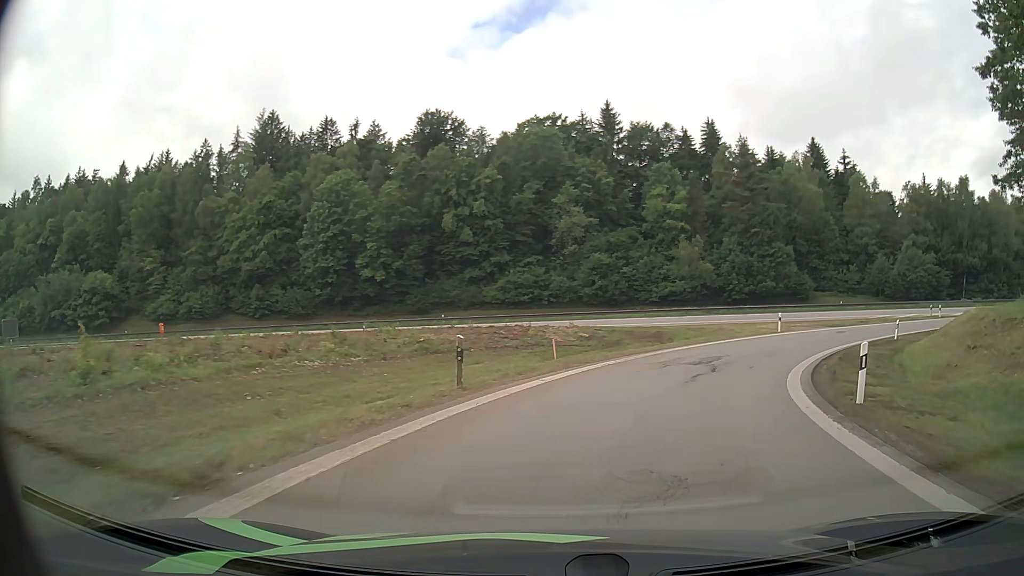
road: motorway_link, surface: asphalt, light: Day
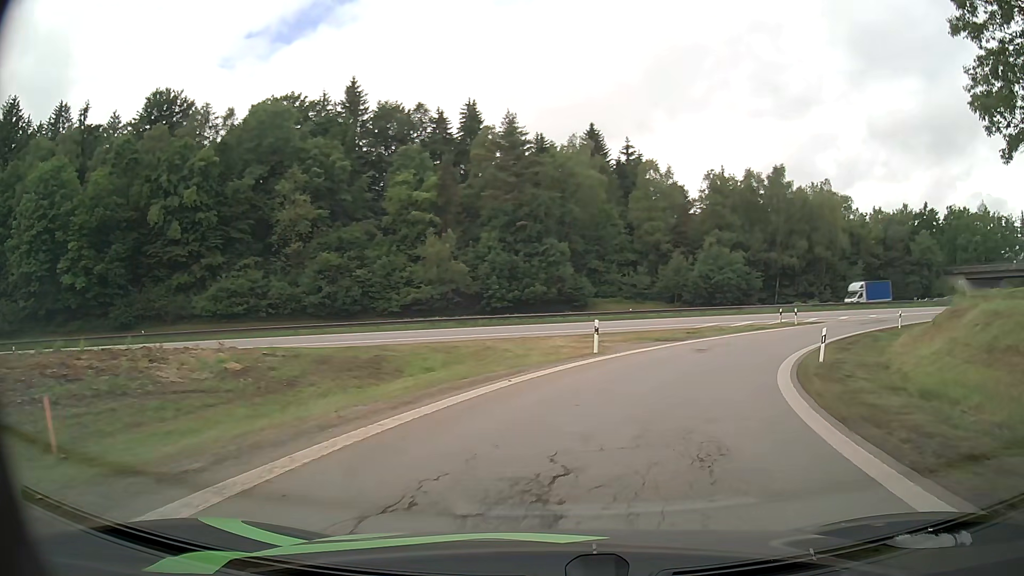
(+3.2, +16.8) m; +21°
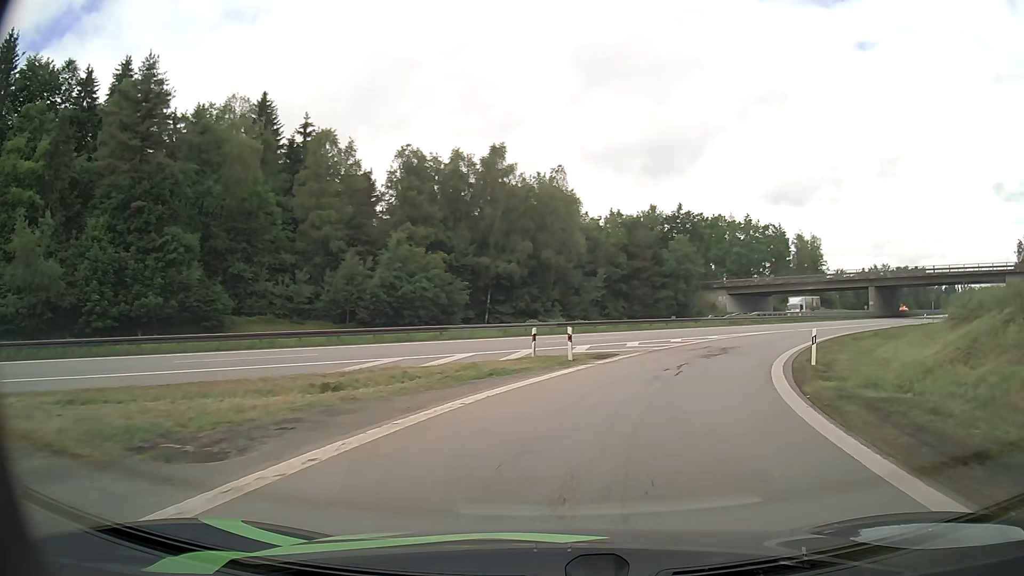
(+5.6, +23.2) m; +26°
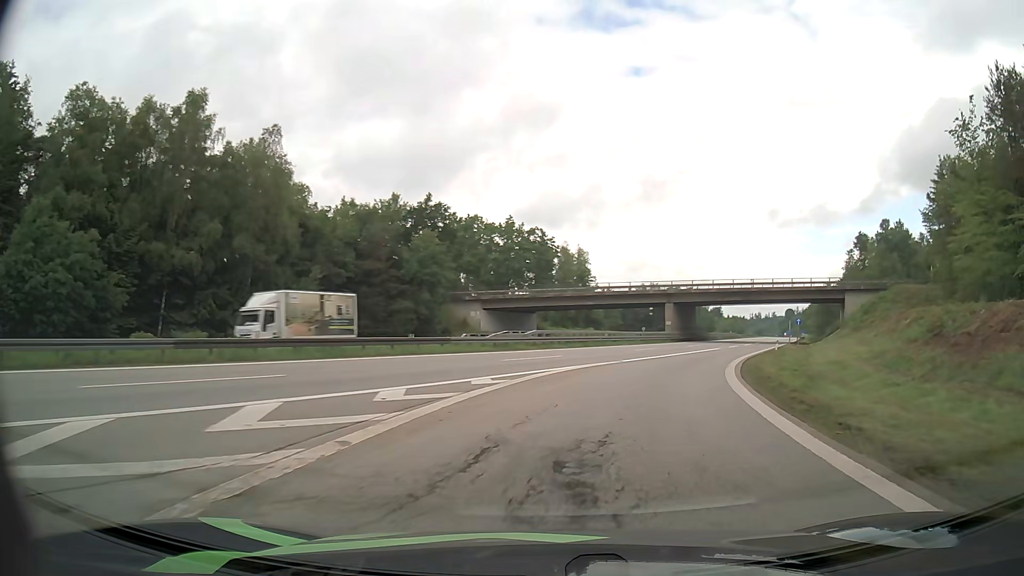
(+4.1, +20.5) m; +21°
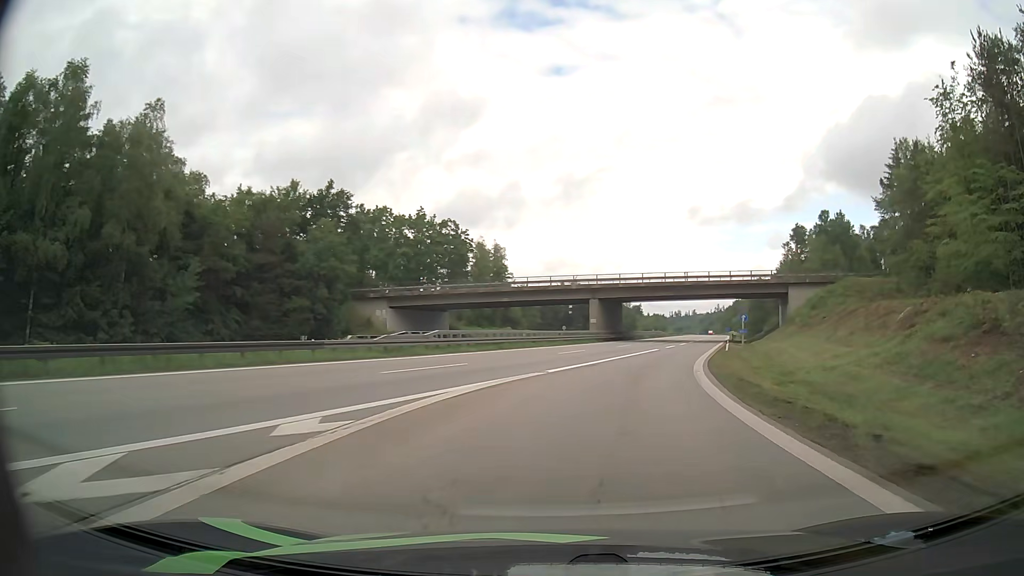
(+0.5, +7.7) m; +7°
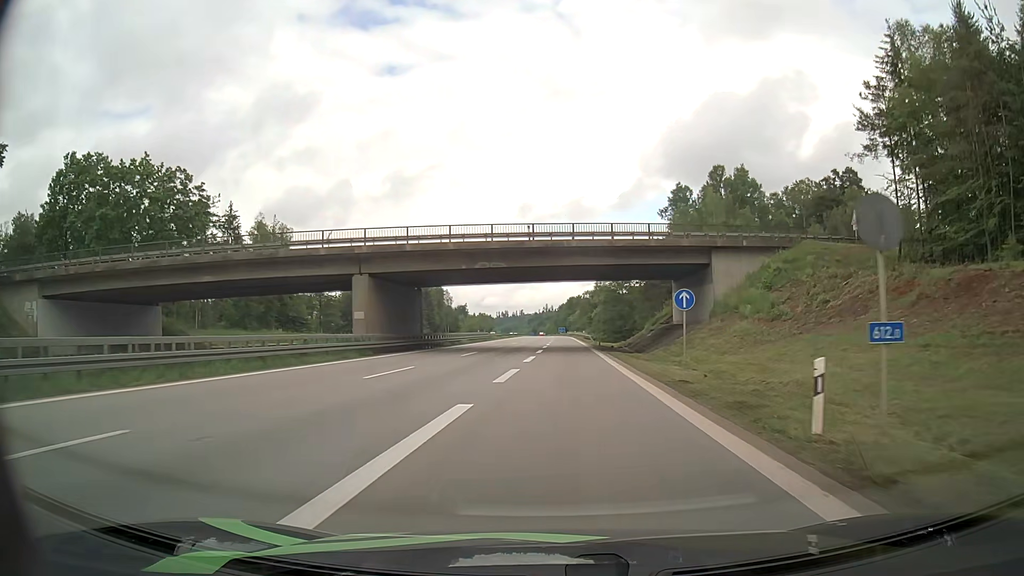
(+5.7, +34.3) m; +15°
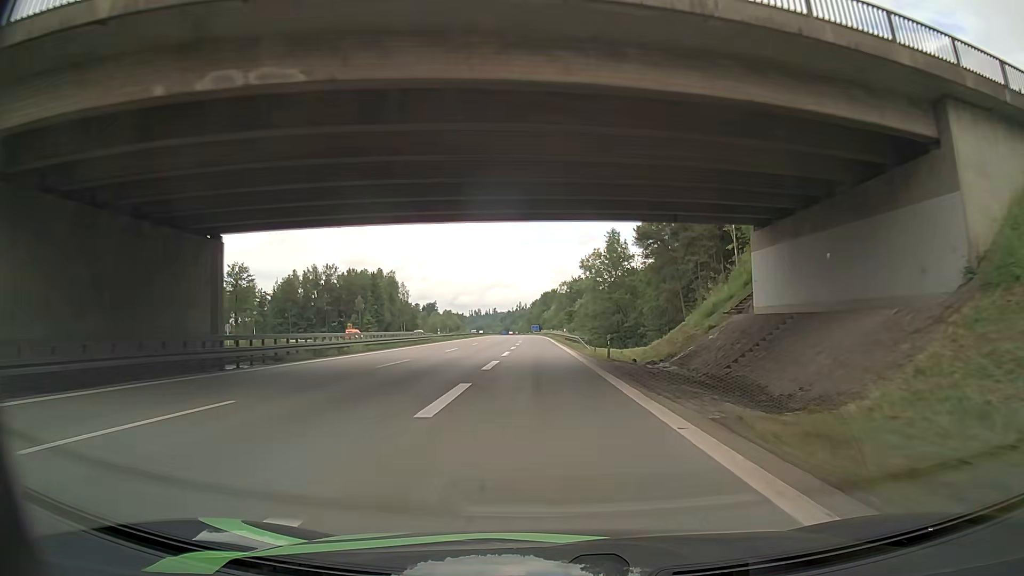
(+0.9, +31.8) m; +3°
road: motorway
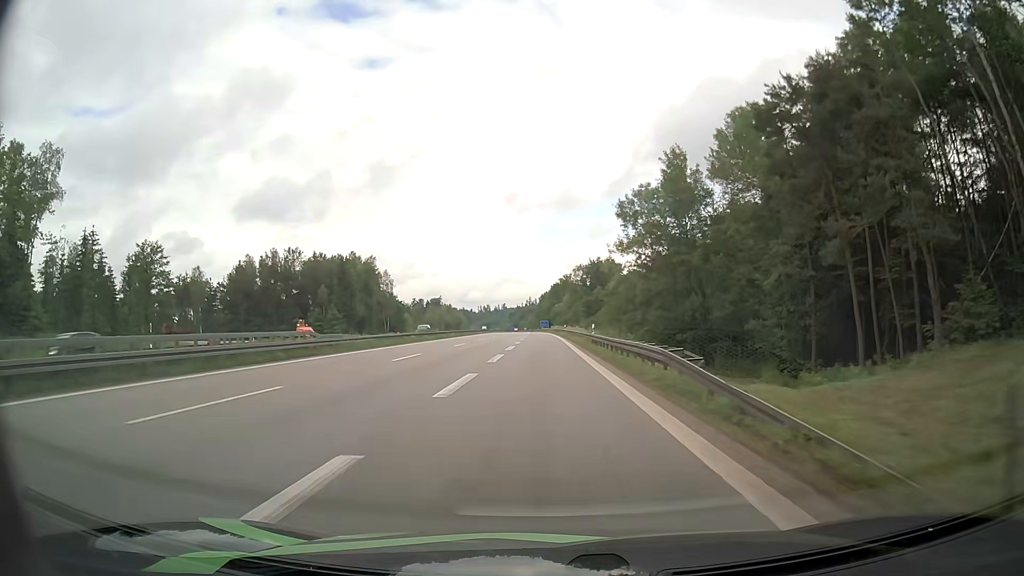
(-0.1, +33.6) m; -1°
(0, +10) (0, +20) (0, +30) (0, +40) (0, +50) (0, +60) (0, +70) (-1, +80) (-1, +90) (-1, +100) m
